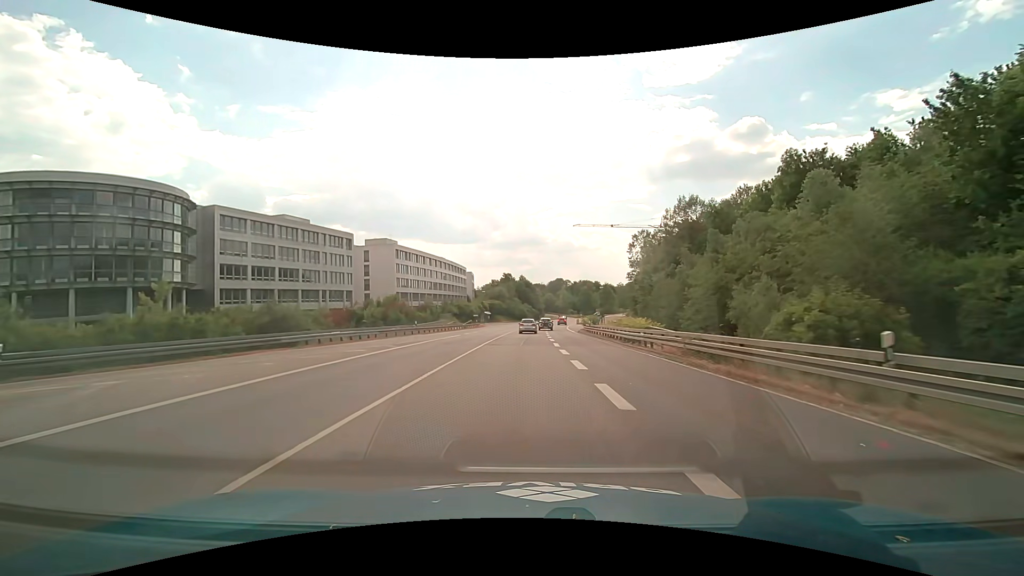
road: primary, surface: asphalt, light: Day
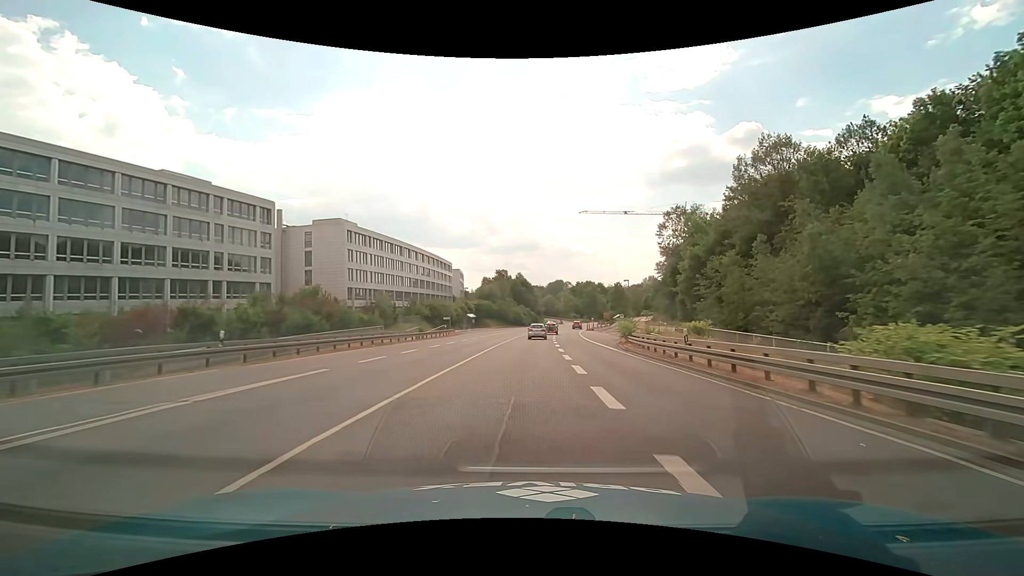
(-0.1, +29.5) m; 0°
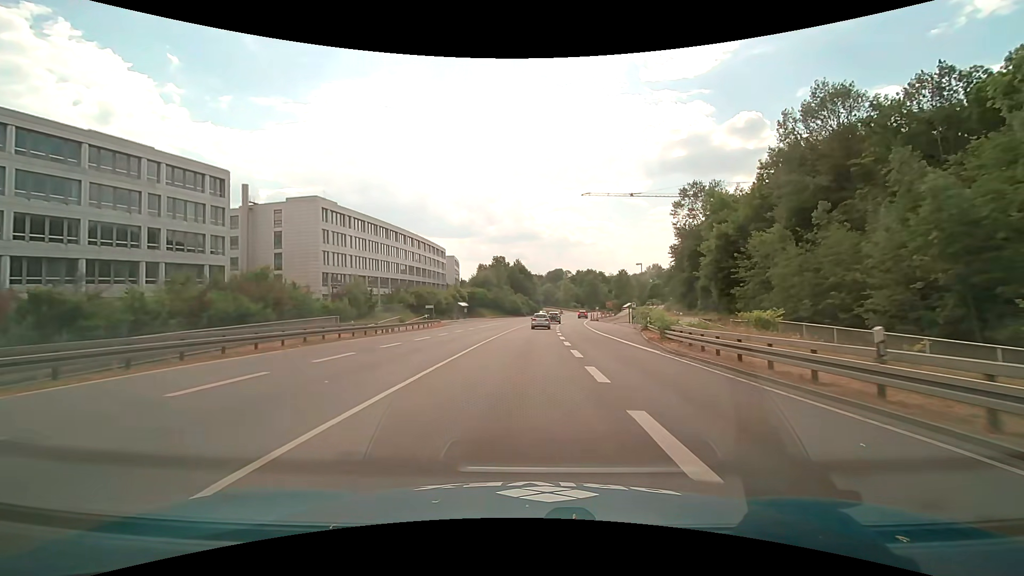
(0.0, +9.8) m; 0°
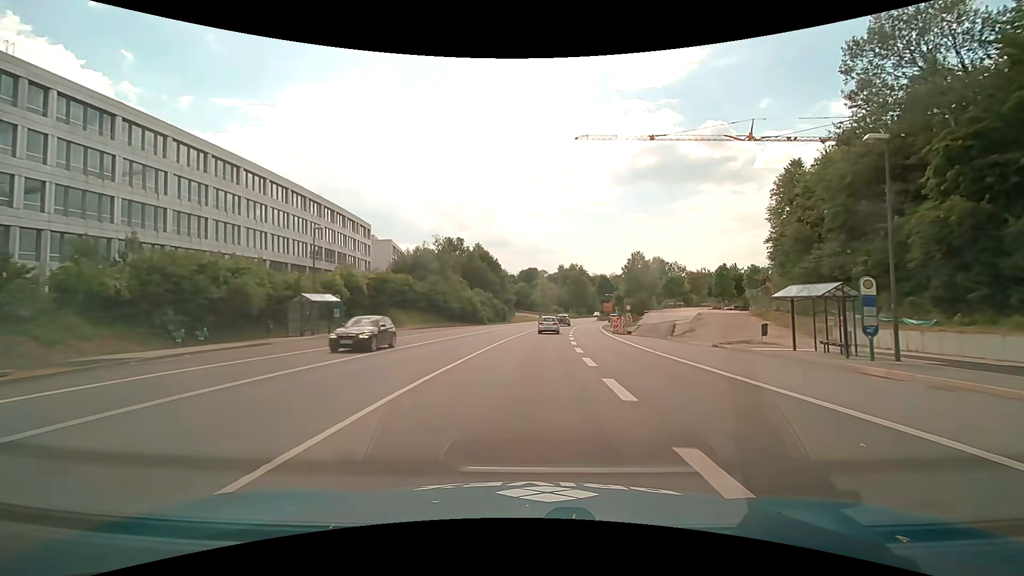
(+1.1, +50.0) m; +3°
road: trunk
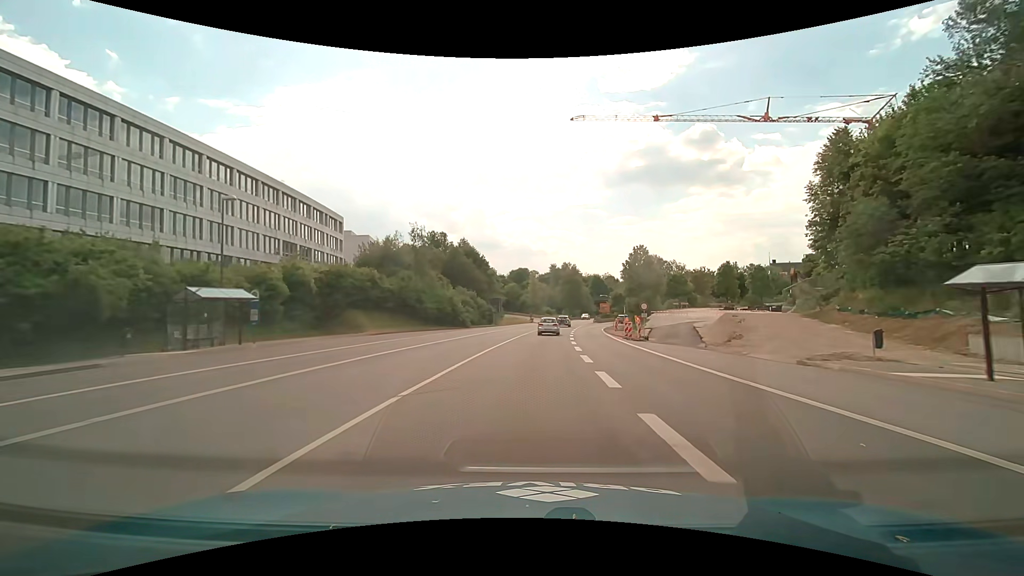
(+0.1, +10.1) m; +1°
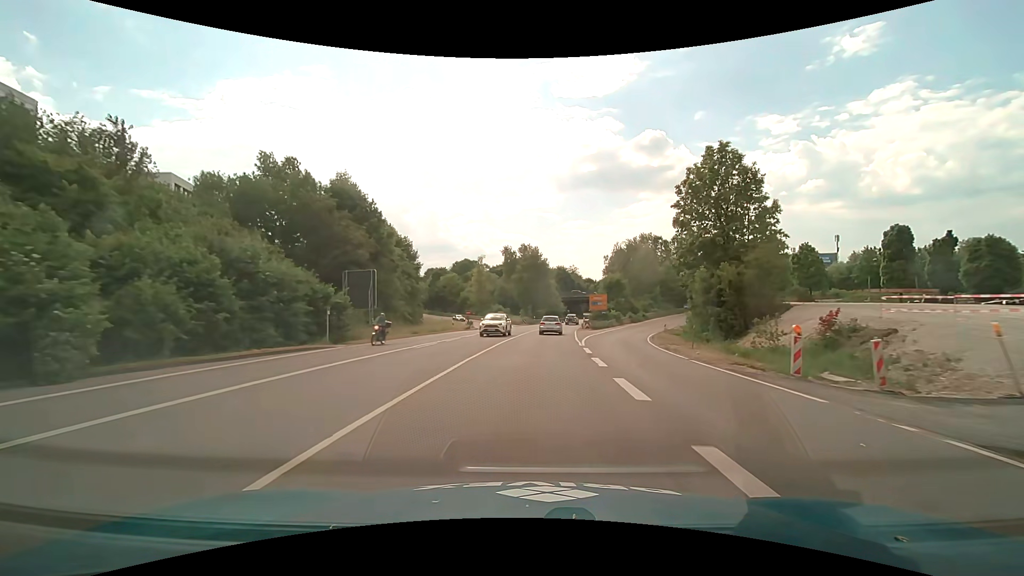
(+2.4, +50.0) m; +5°
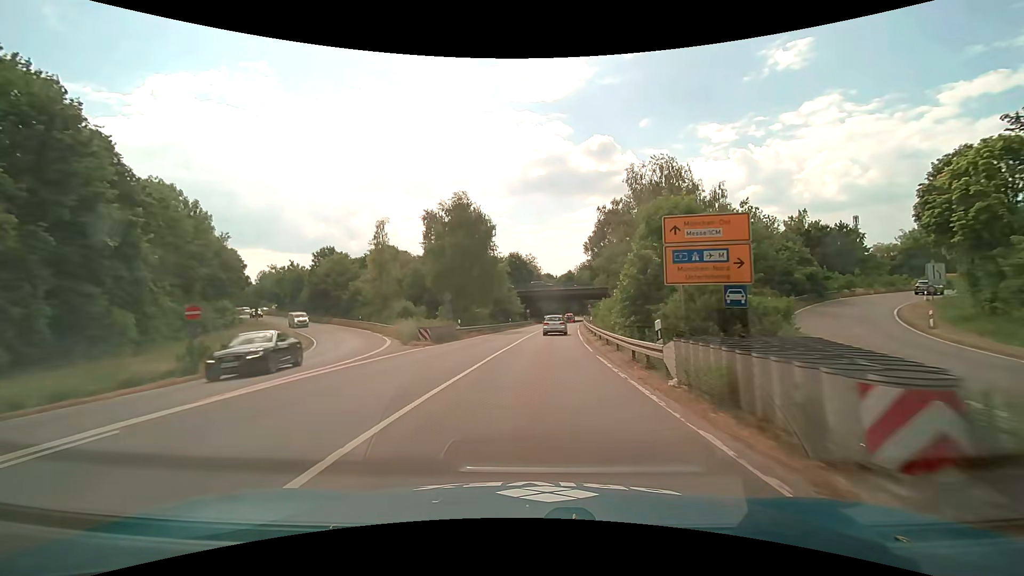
(+2.4, +49.0) m; +6°
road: trunk_link
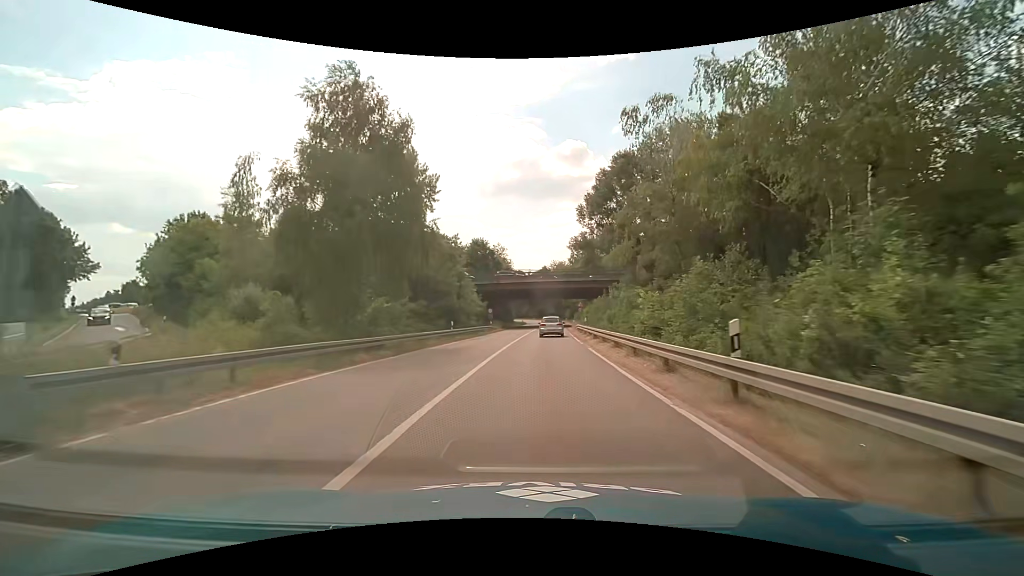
(+0.8, +27.7) m; +3°
(0, +10) (0, +20) (+1, +30) (+1, +40) (+2, +50) (+3, +60) (+3, +70) (+4, +80) (+5, +90) (+5, +100) m
